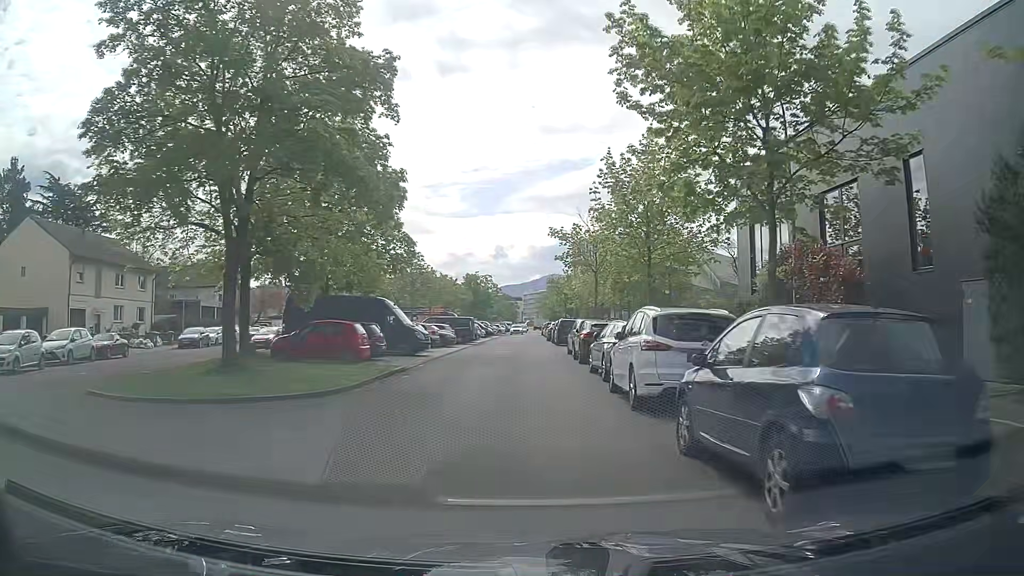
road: residential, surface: asphalt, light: Day
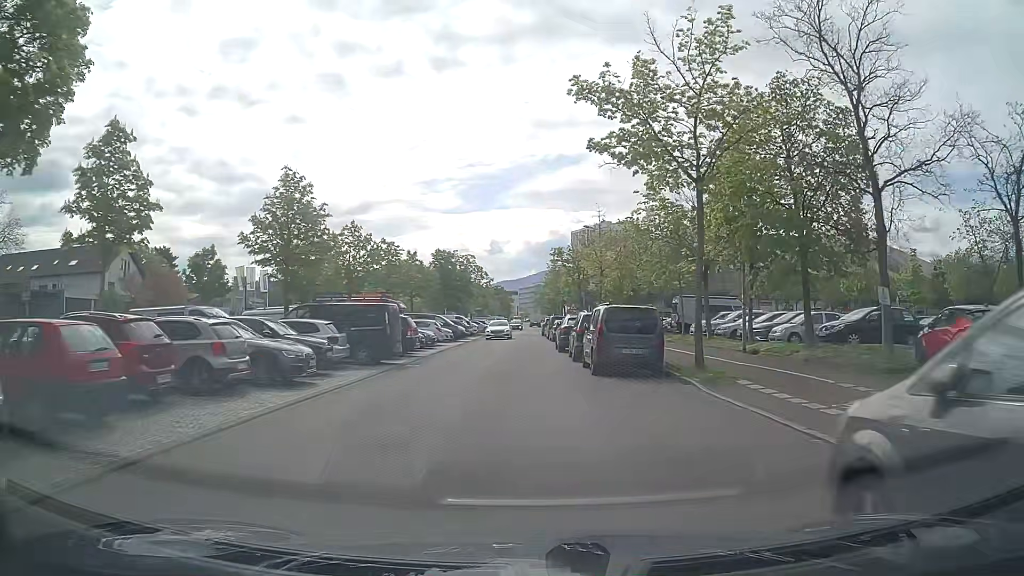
(-0.4, +28.1) m; 0°
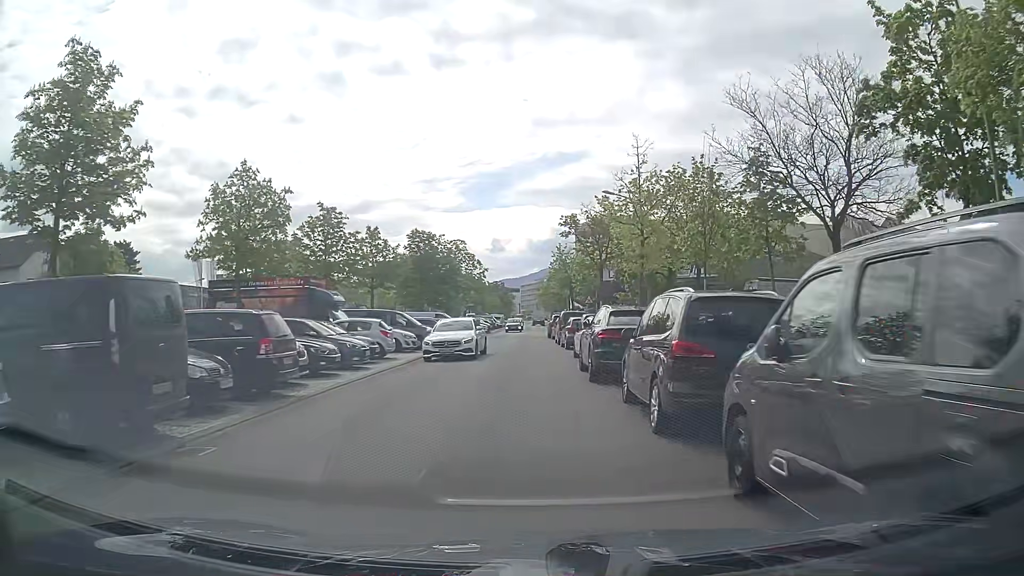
(0.0, +14.9) m; -1°
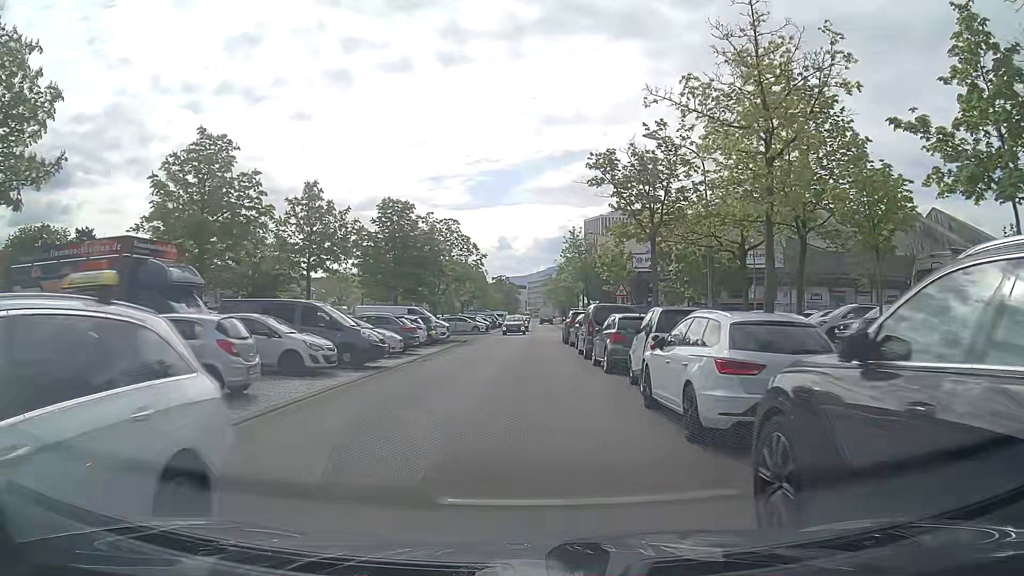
(0.0, +13.6) m; +1°
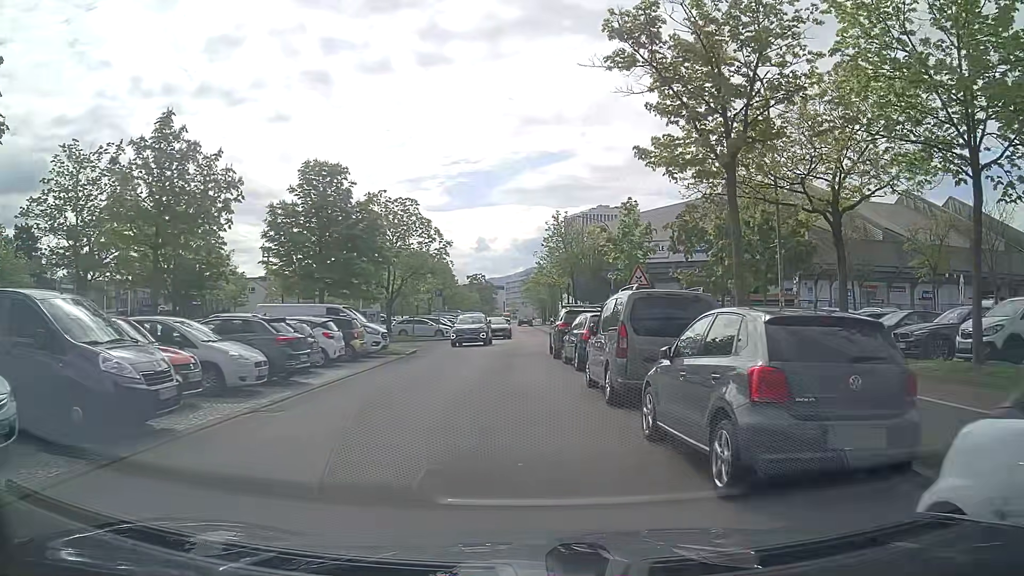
(0.0, +11.0) m; +2°
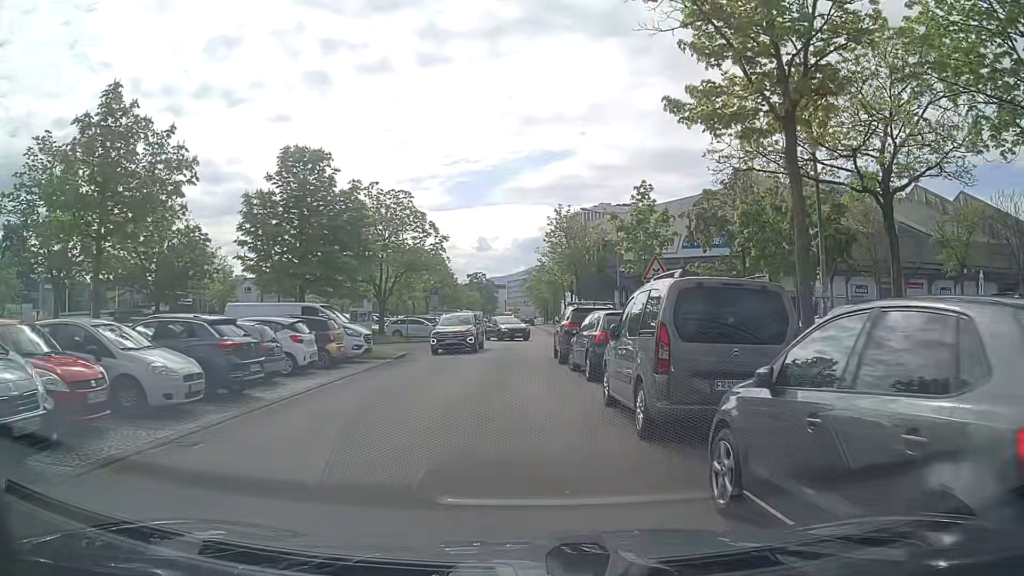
(0.0, +2.8) m; -1°
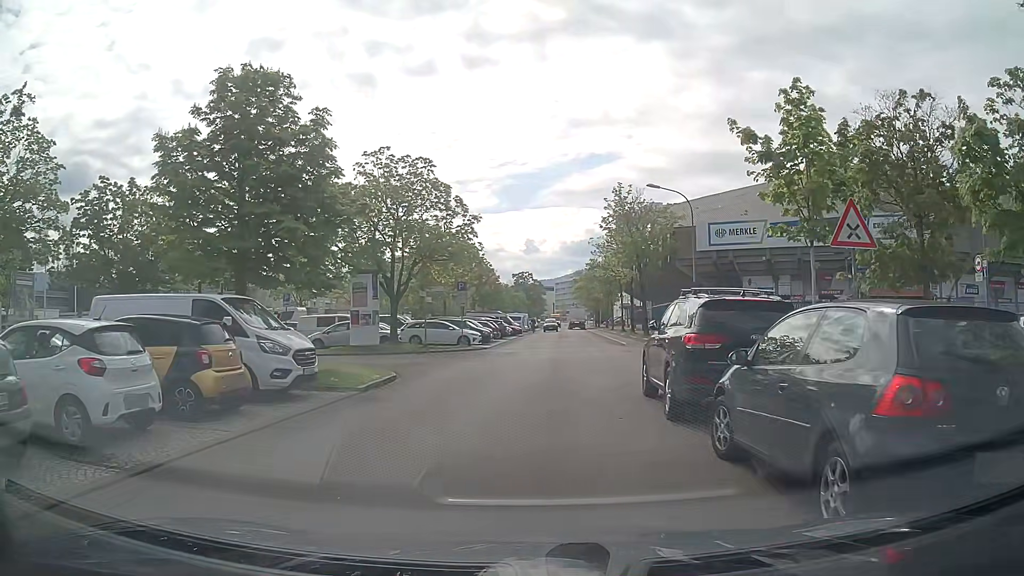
(-0.4, +10.1) m; -3°
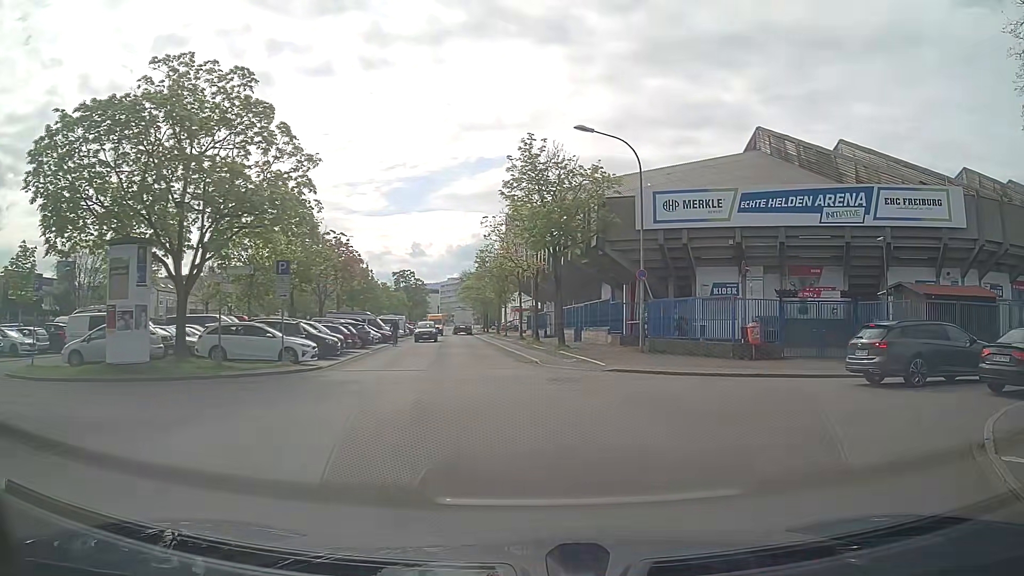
(+0.2, +13.8) m; +9°
(0, +10) (-1, +20) (-2, +30) (-3, +40) (-5, +50) (-6, +60) (-8, +69) (-9, +79) (-12, +89) (-15, +99) m
